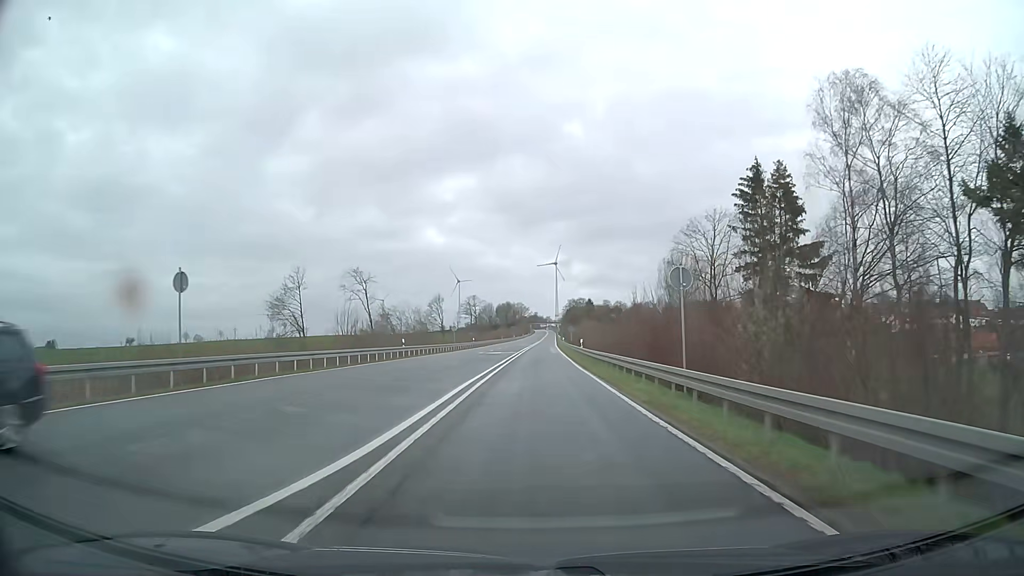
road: primary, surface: asphalt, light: Day
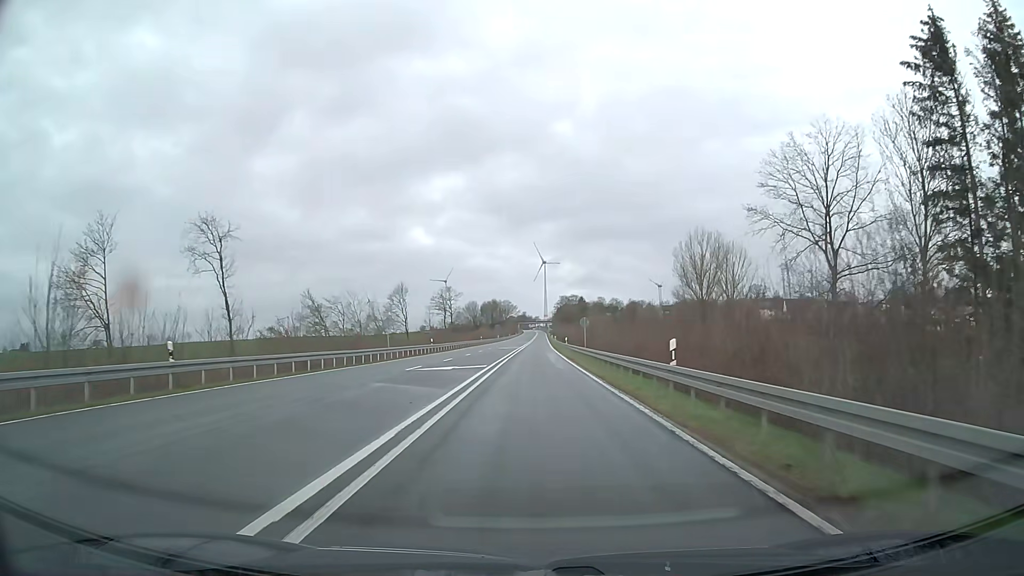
(+0.6, +32.1) m; +2°
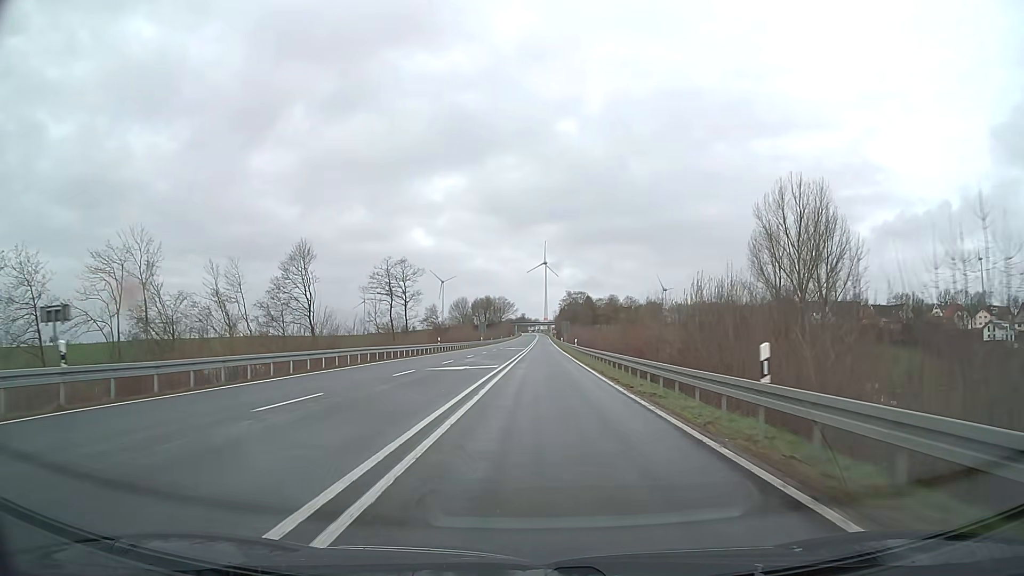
(+0.2, +53.6) m; 0°
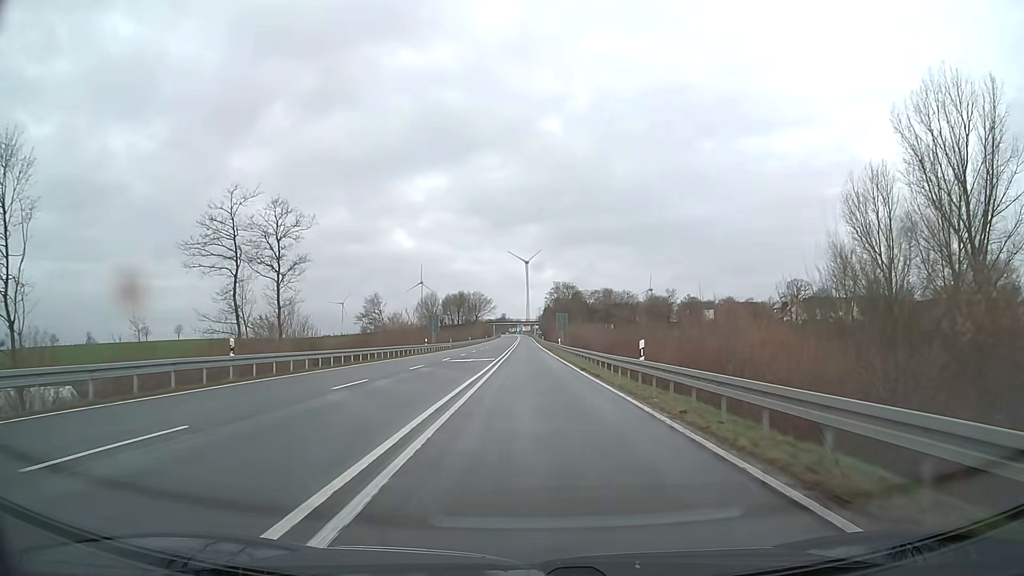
(+0.8, +42.9) m; +2°
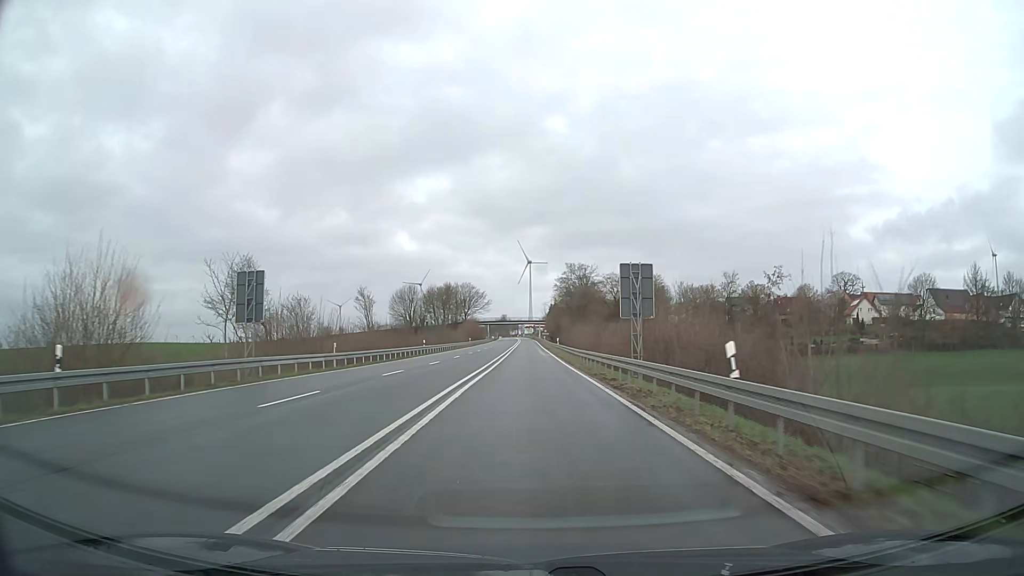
(0.0, +53.6) m; 0°
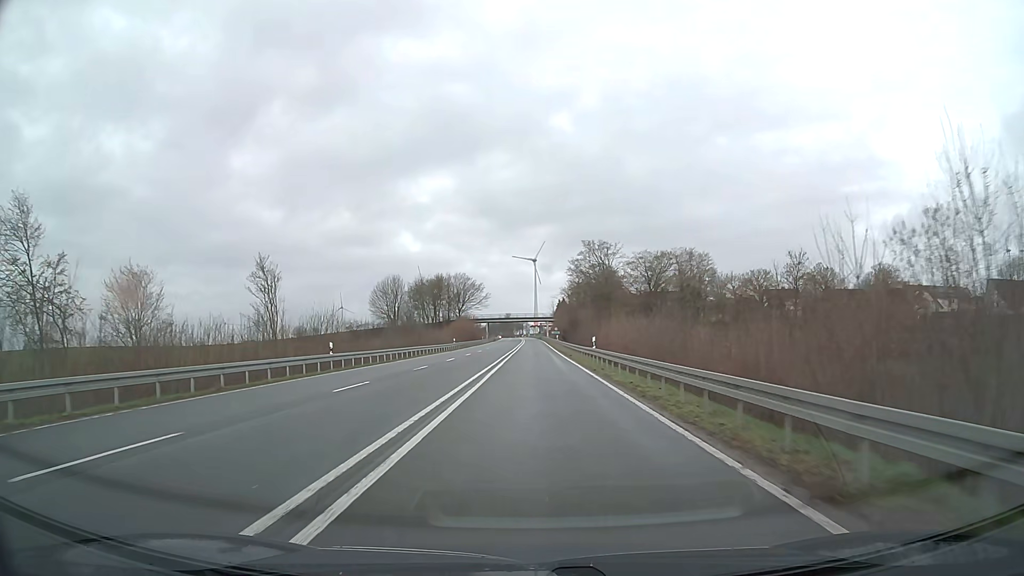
(-0.1, +32.1) m; -1°
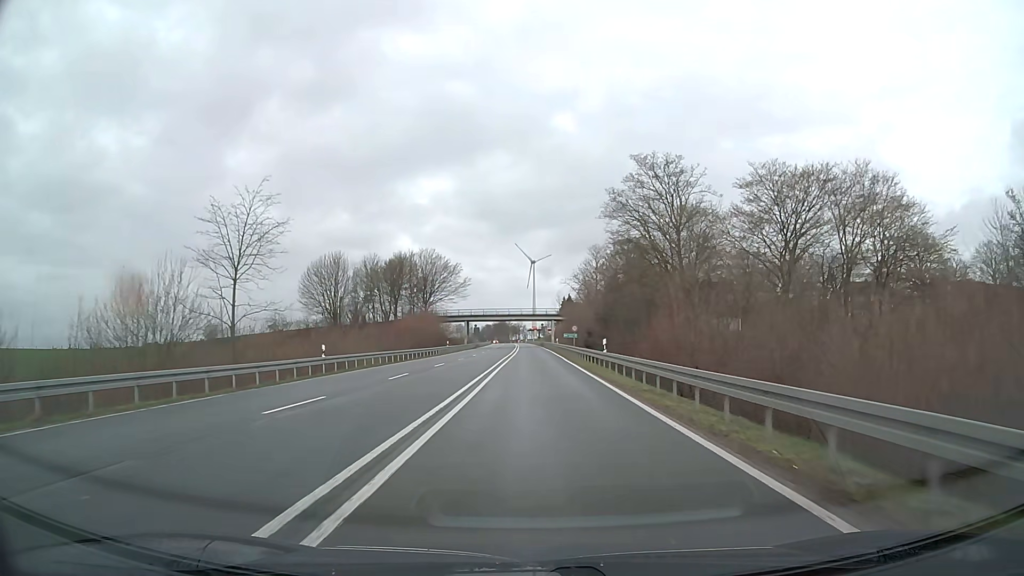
(+0.4, +53.6) m; 0°
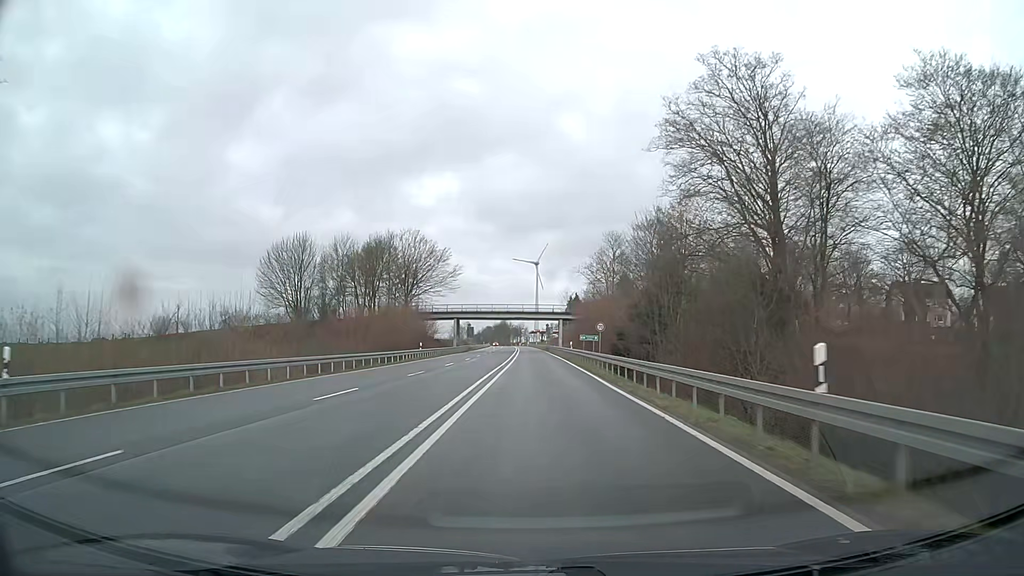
(-0.1, +21.5) m; 0°
(0, +10) (0, +20) (0, +30) (0, +40) (0, +50) (0, +60) (+1, +70) (+1, +80) (+1, +90) (0, +100) m
